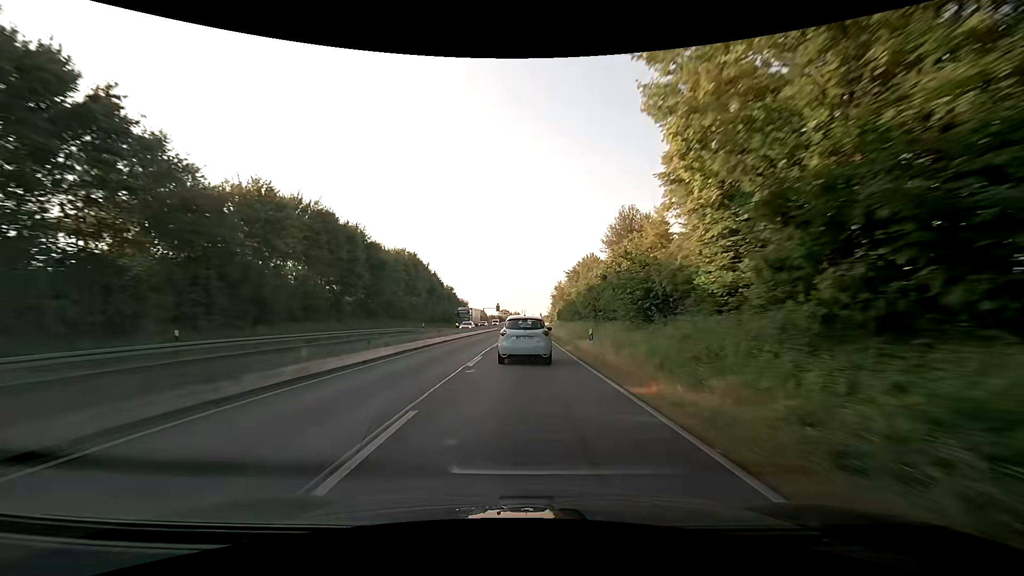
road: trunk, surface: asphalt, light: Day
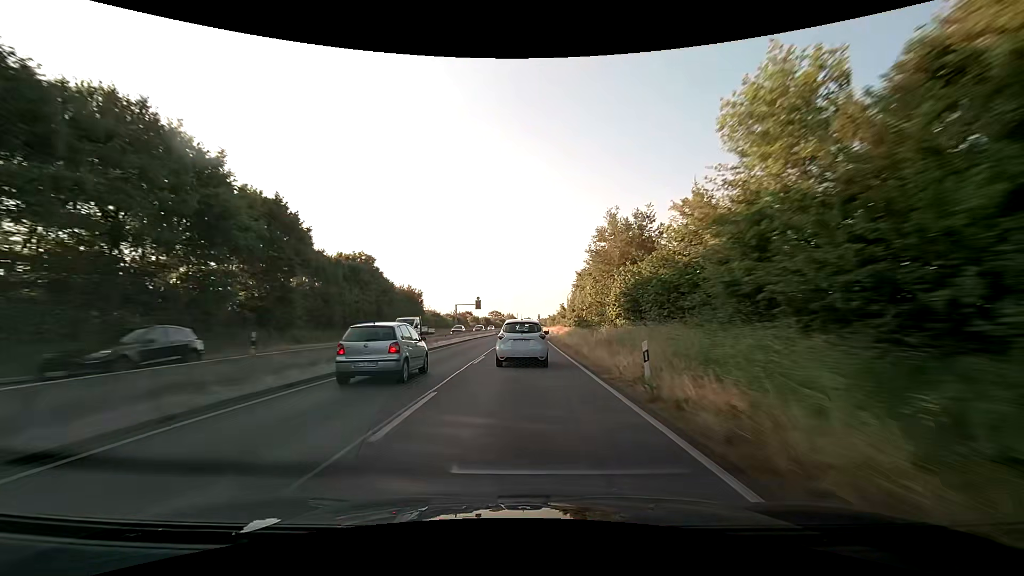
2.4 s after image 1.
(+0.6, +57.3) m; +1°
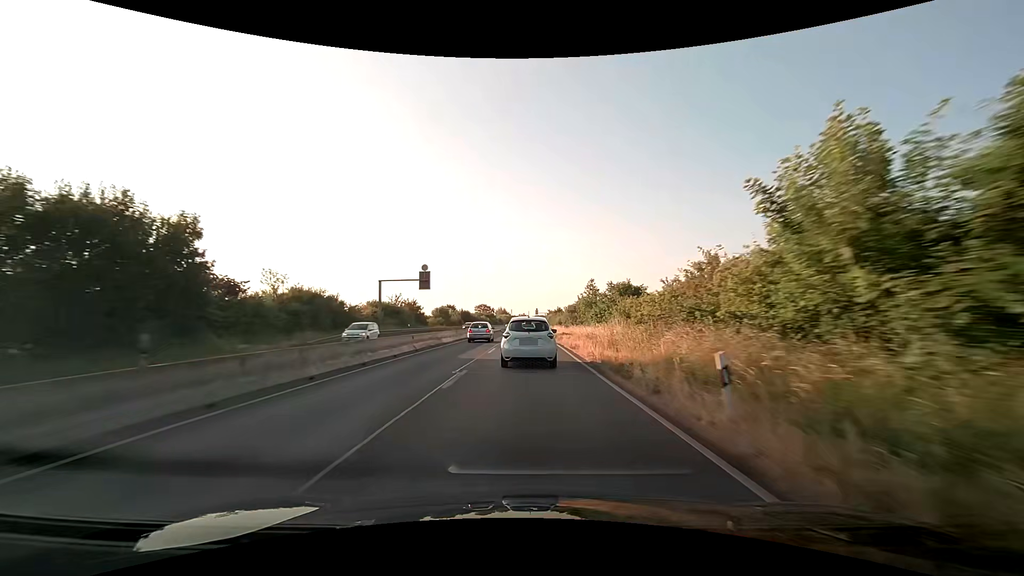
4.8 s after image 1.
(+0.3, +55.1) m; +1°
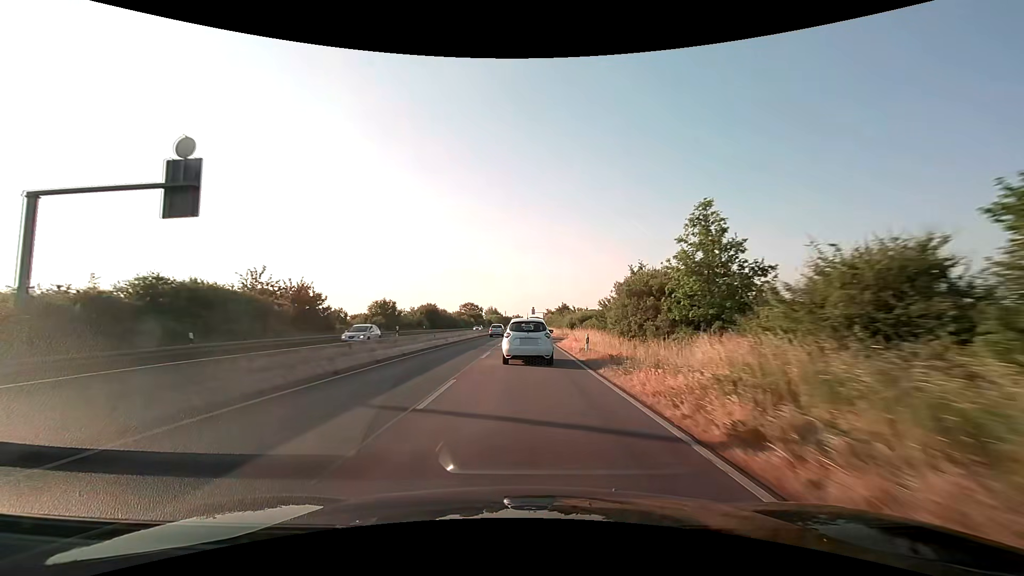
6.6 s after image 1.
(+0.2, +38.3) m; 0°
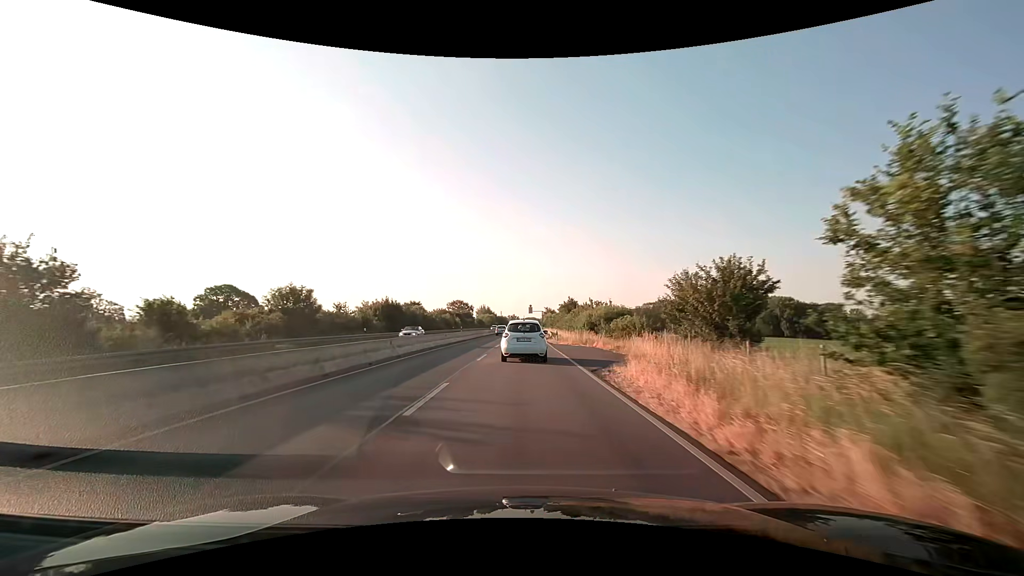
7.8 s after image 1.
(+0.1, +24.5) m; 0°
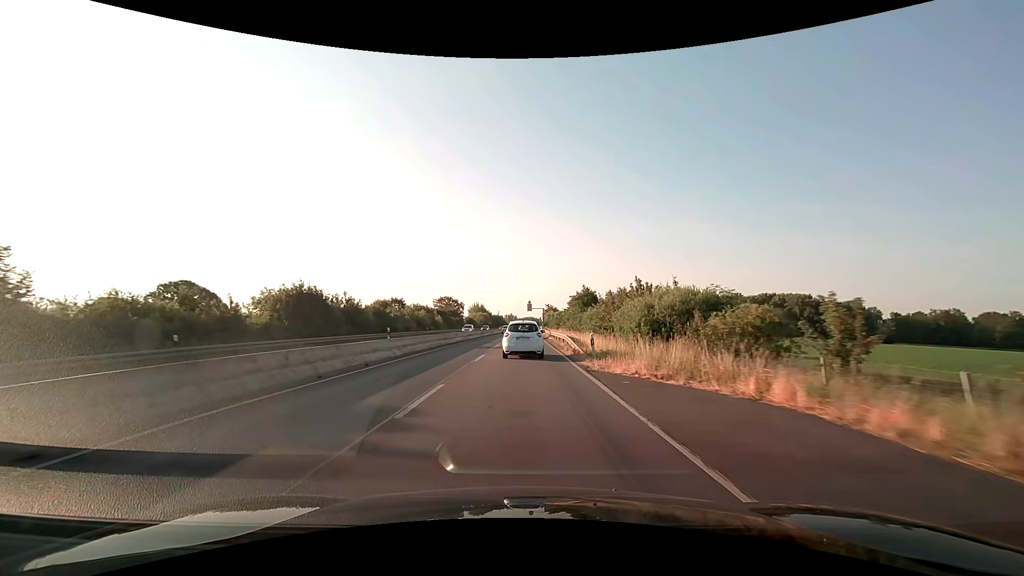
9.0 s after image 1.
(+0.1, +24.3) m; 0°
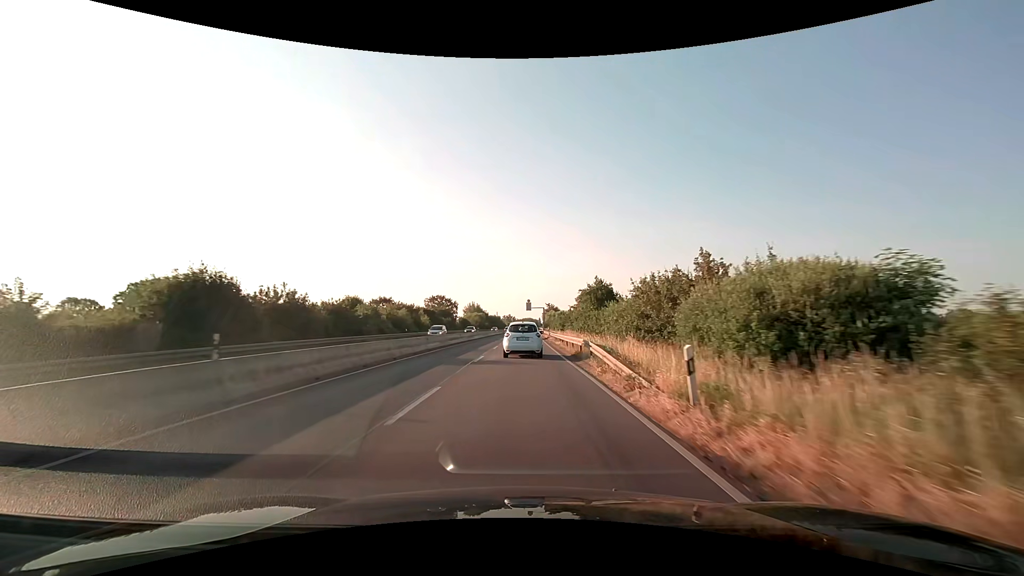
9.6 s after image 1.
(0.0, +12.2) m; 0°
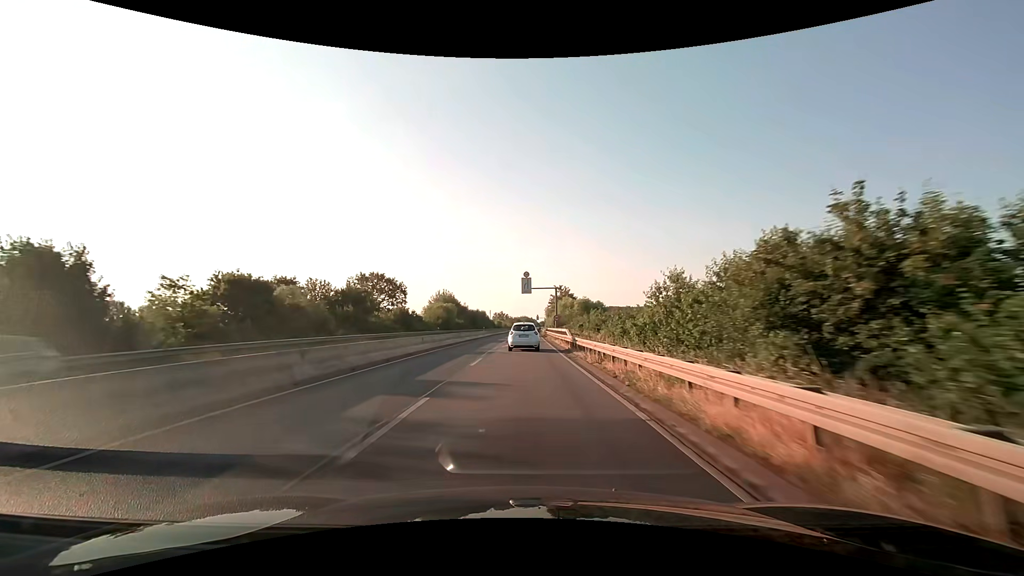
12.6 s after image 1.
(+0.2, +61.9) m; +1°
(0, +10) (0, +20) (0, +30) (0, +40) (0, +50) (0, +60) (0, +70) (0, +80) (+1, +90) (+1, +100) m
